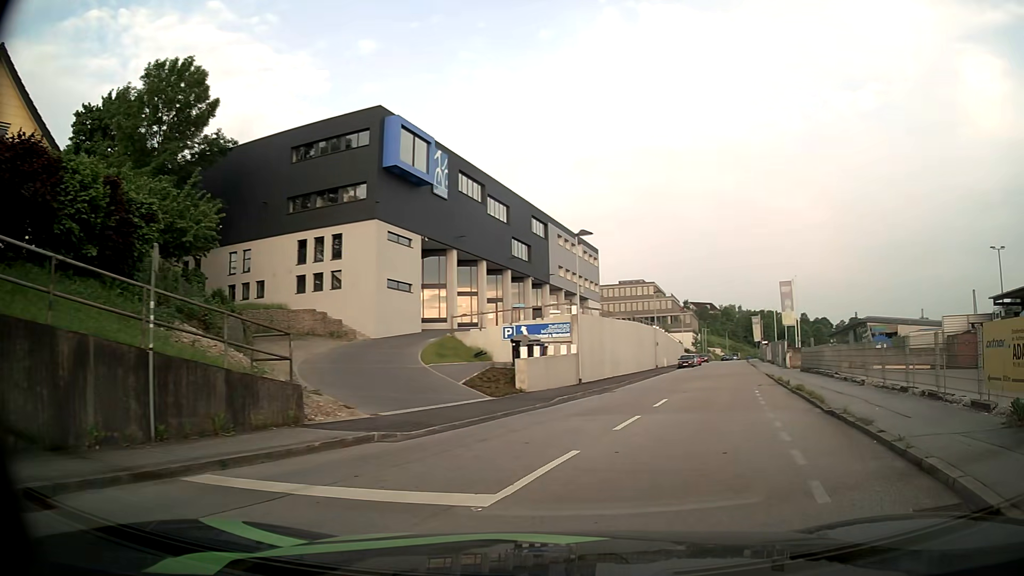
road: residential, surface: asphalt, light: Day
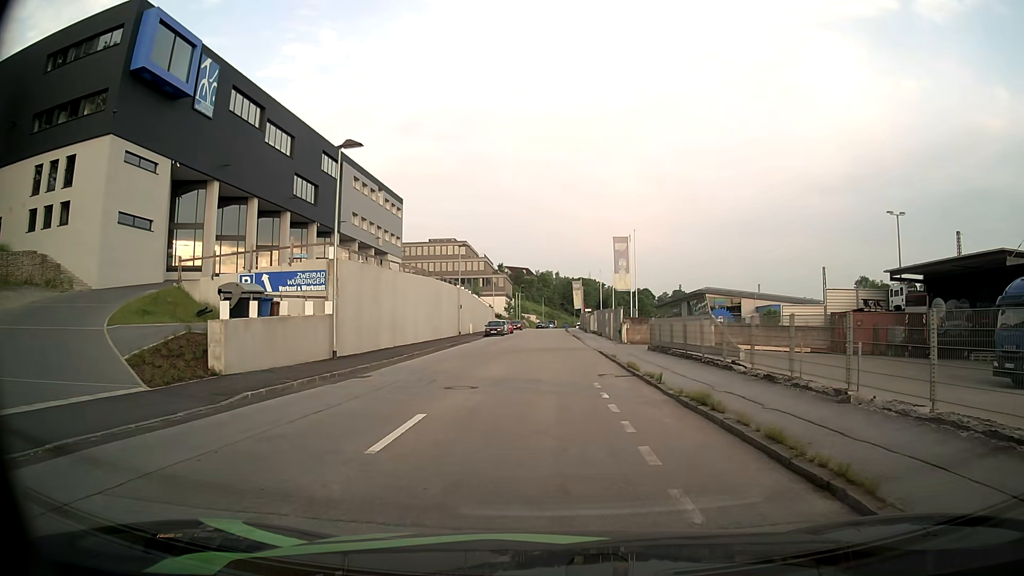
(+2.3, +11.0) m; +16°
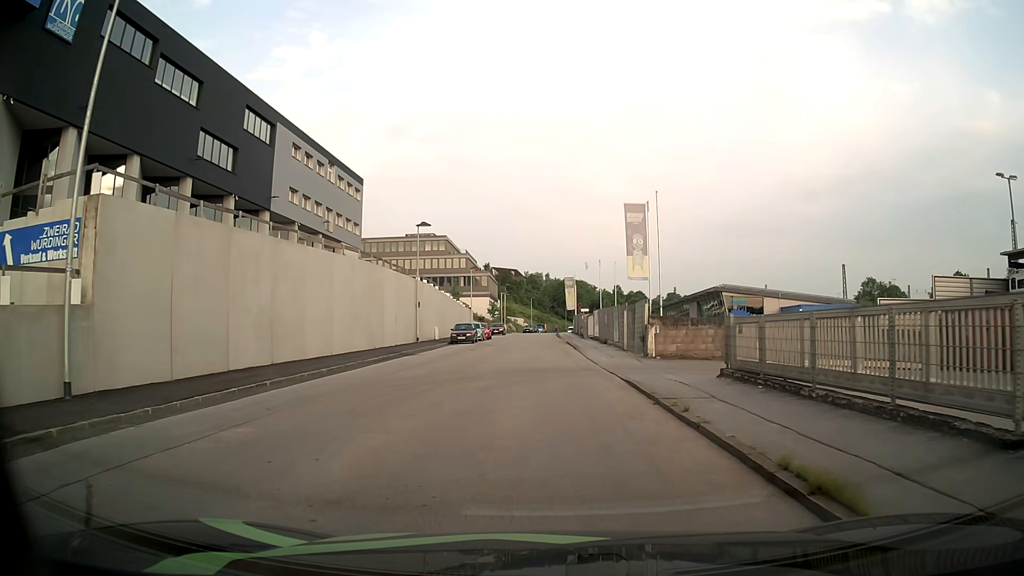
(+0.2, +15.1) m; +1°
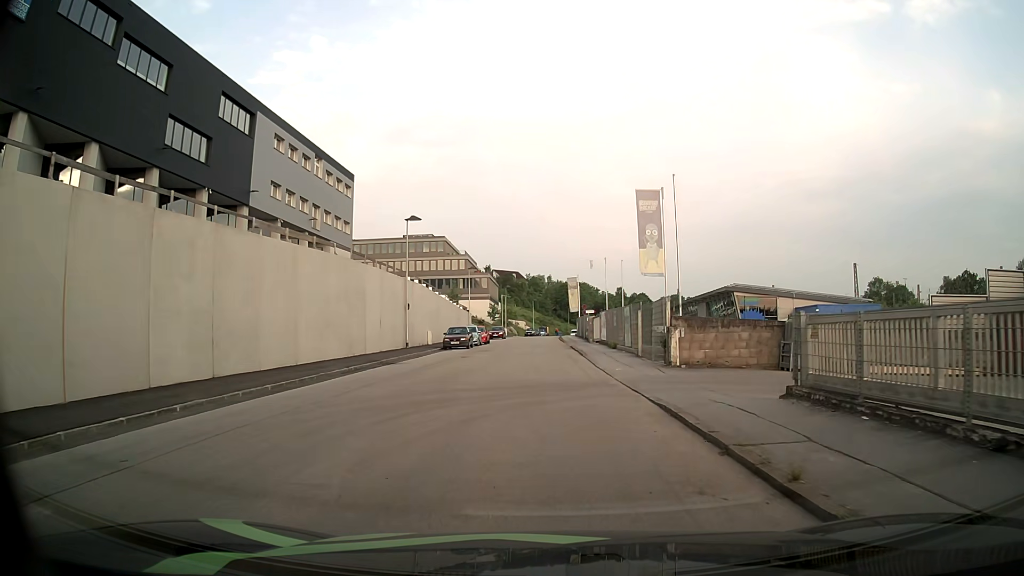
(0.0, +4.3) m; 0°
(0, +10) (0, +20) (-1, +30) (-1, +40) (-1, +50) (-1, +60) (-2, +70) (-2, +80) (-2, +90) (-1, +100) m
